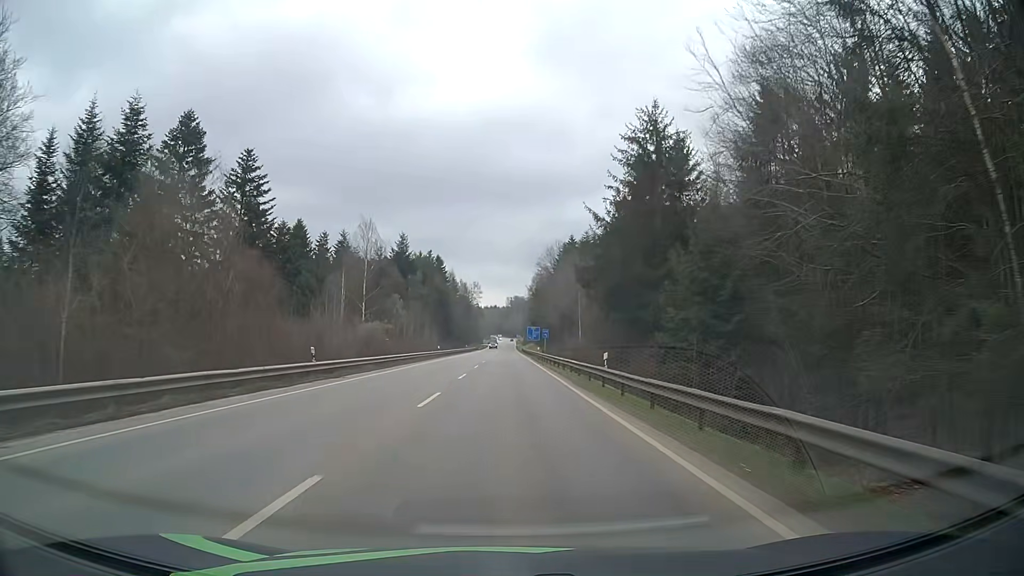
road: secondary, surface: asphalt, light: Day
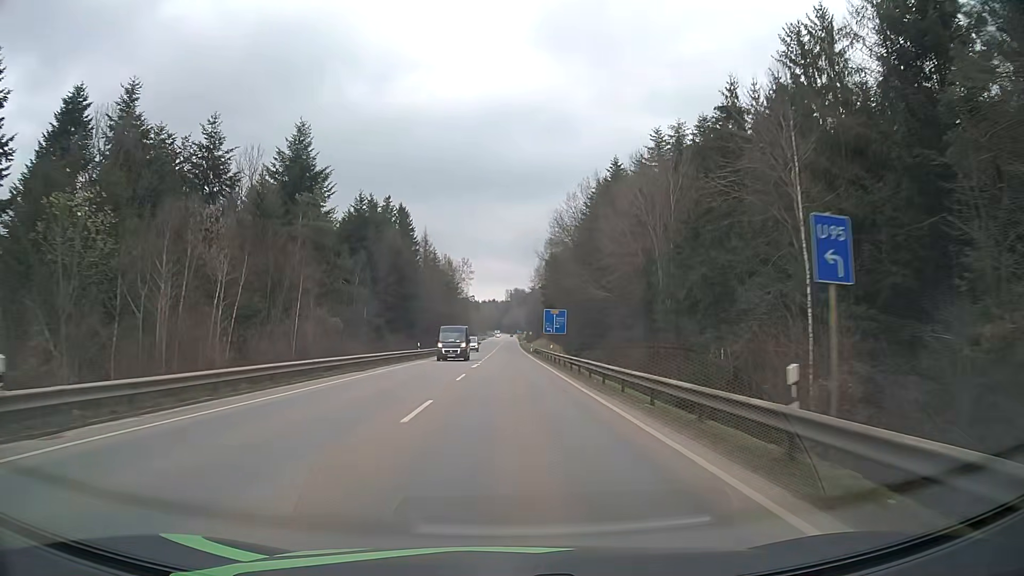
(-0.1, +64.1) m; 0°
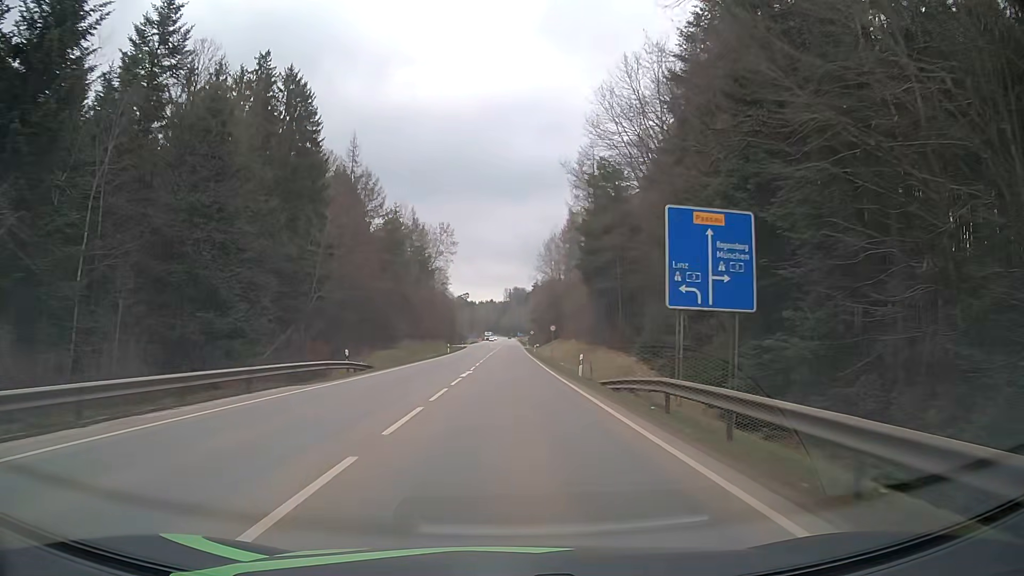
(0.0, +62.2) m; 0°
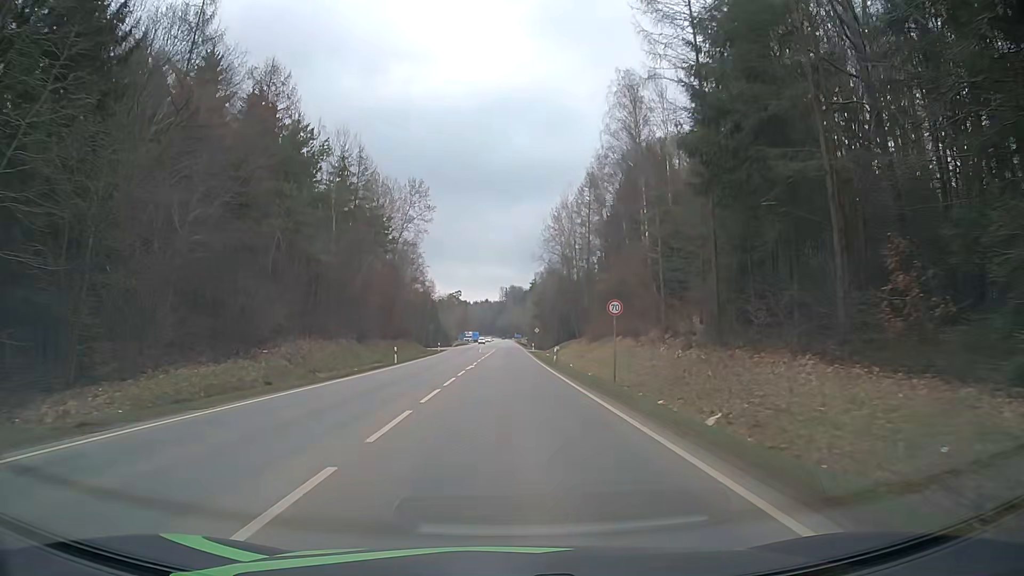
(+0.2, +36.8) m; 0°
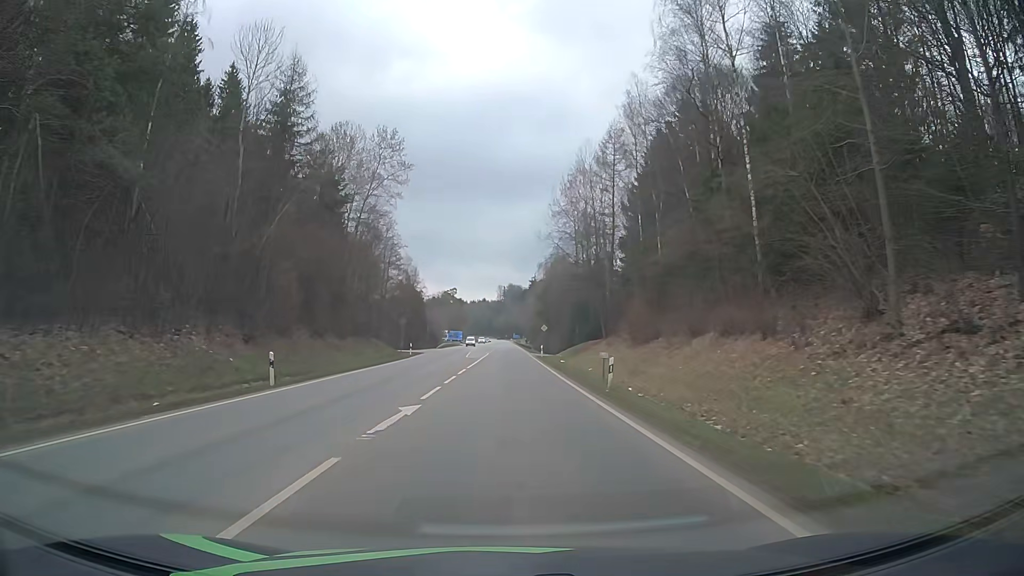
(0.0, +23.3) m; 0°
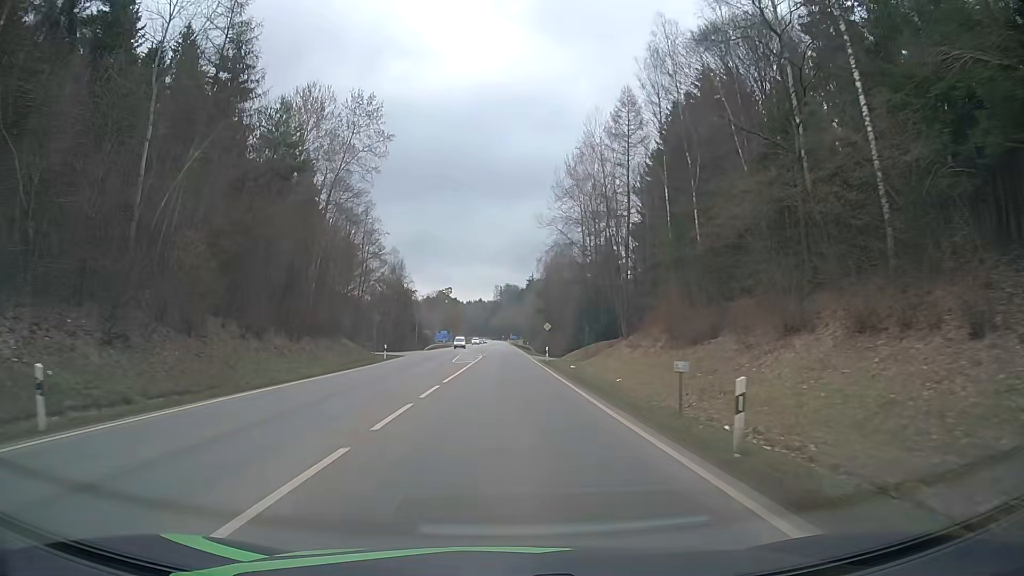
(-0.1, +11.4) m; 0°
(0, +10) (0, +20) (0, +30) (0, +40) (0, +50) (0, +60) (0, +70) (0, +80) (0, +90) (0, +100) m
